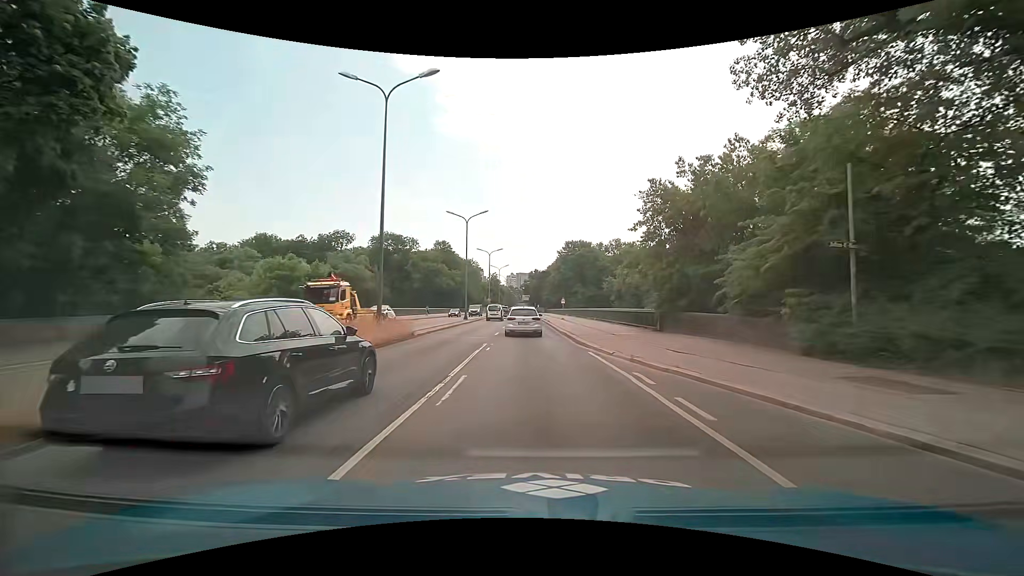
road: trunk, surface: asphalt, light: Day
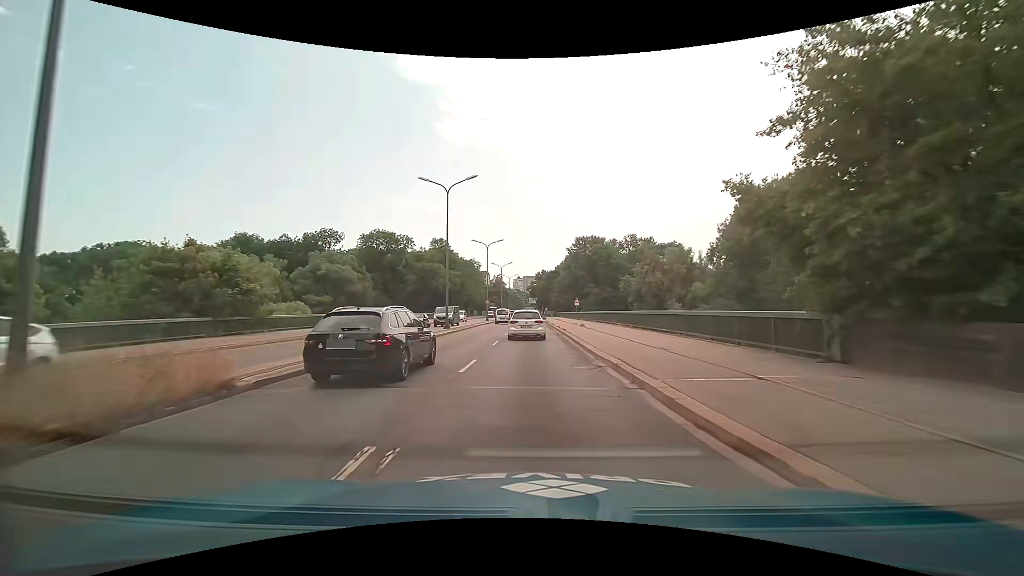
(0.0, +14.0) m; 0°
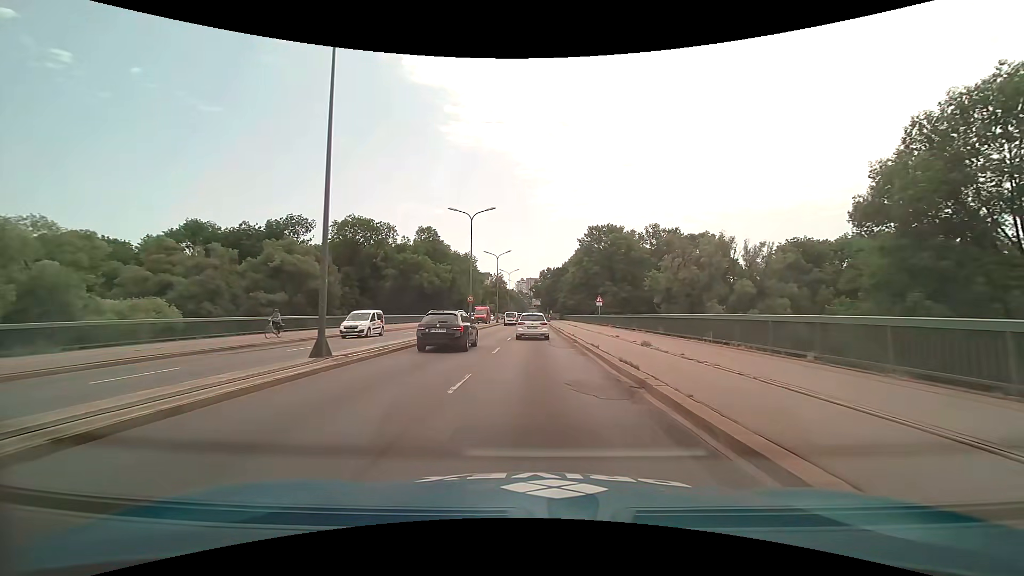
(-0.4, +20.9) m; -1°
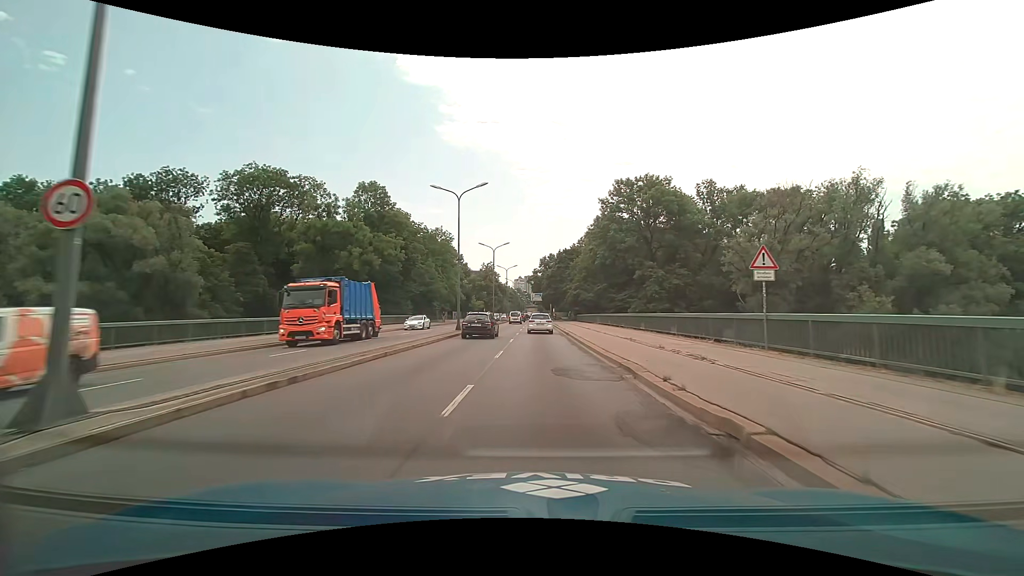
(0.0, +38.0) m; 0°
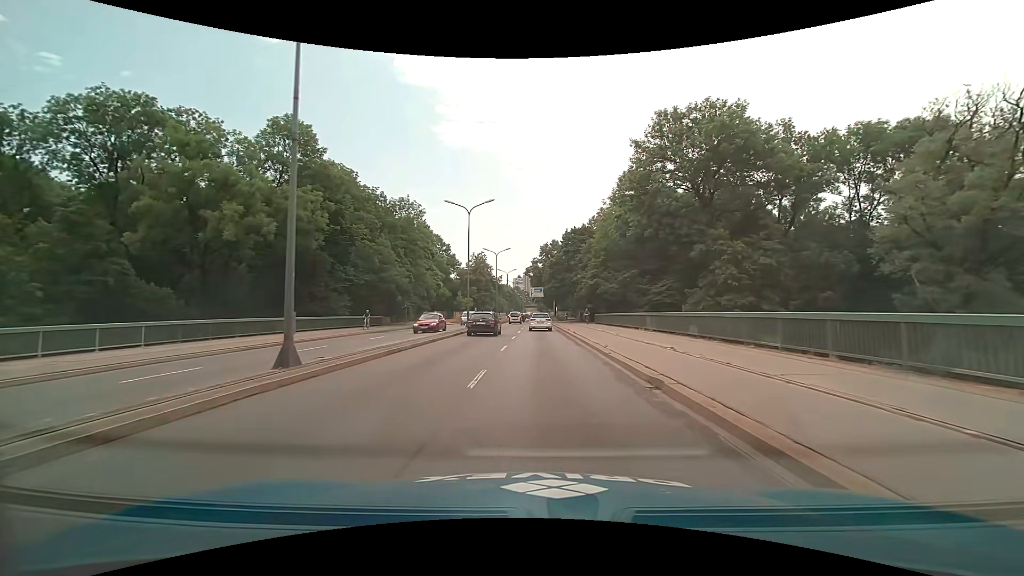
(+0.1, +24.9) m; 0°
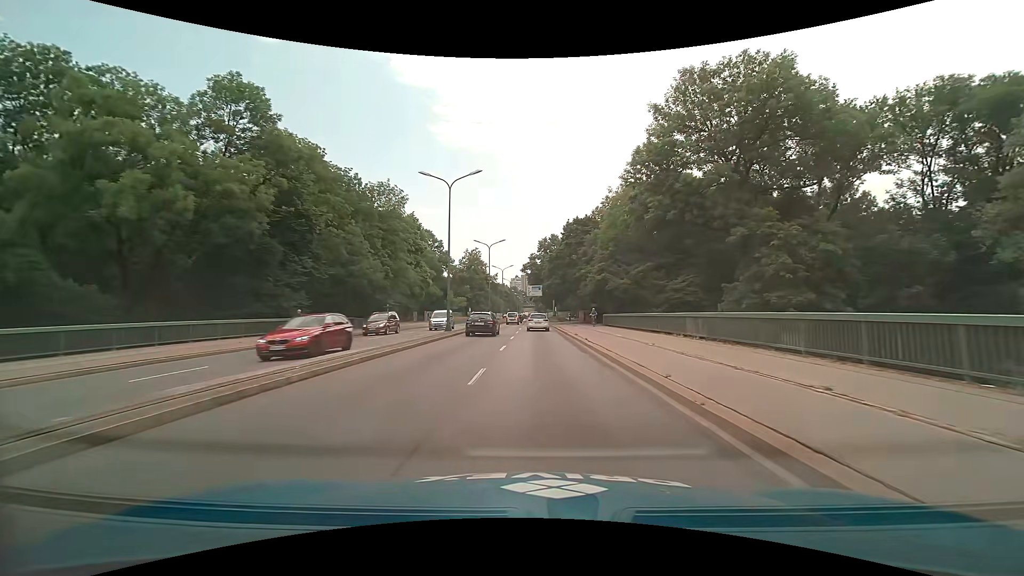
(0.0, +8.6) m; 0°
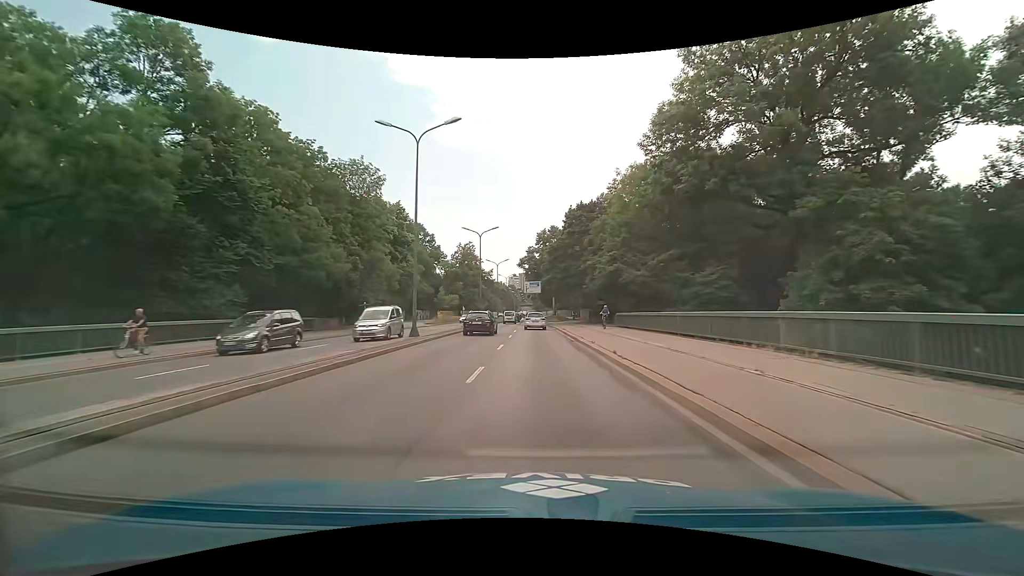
(0.0, +8.8) m; 0°
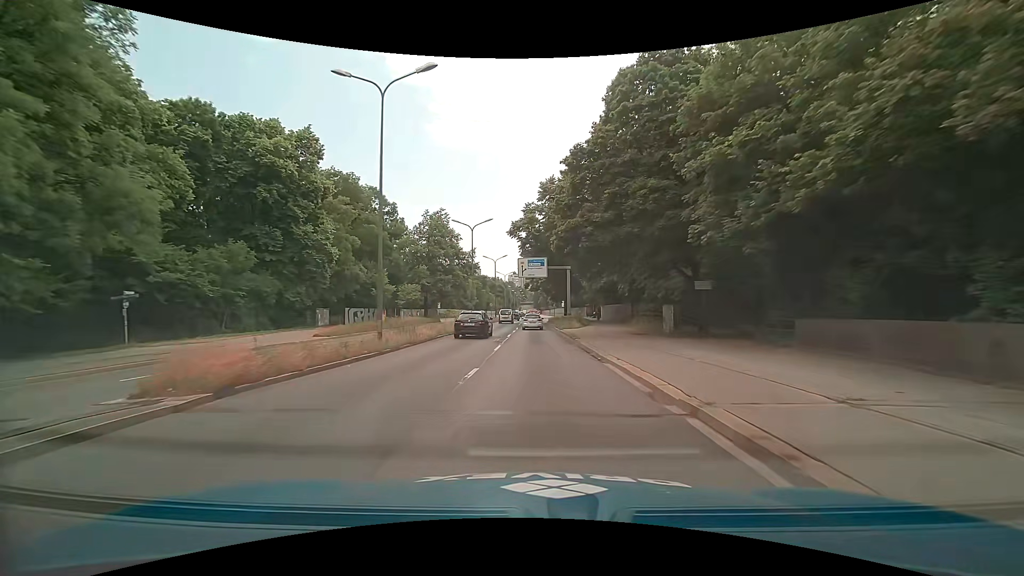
(0.0, +36.3) m; 0°
(0, +10) (0, +20) (0, +30) (0, +40) (0, +50) (0, +60) (0, +70) (0, +80) (0, +90) (0, +100) m
